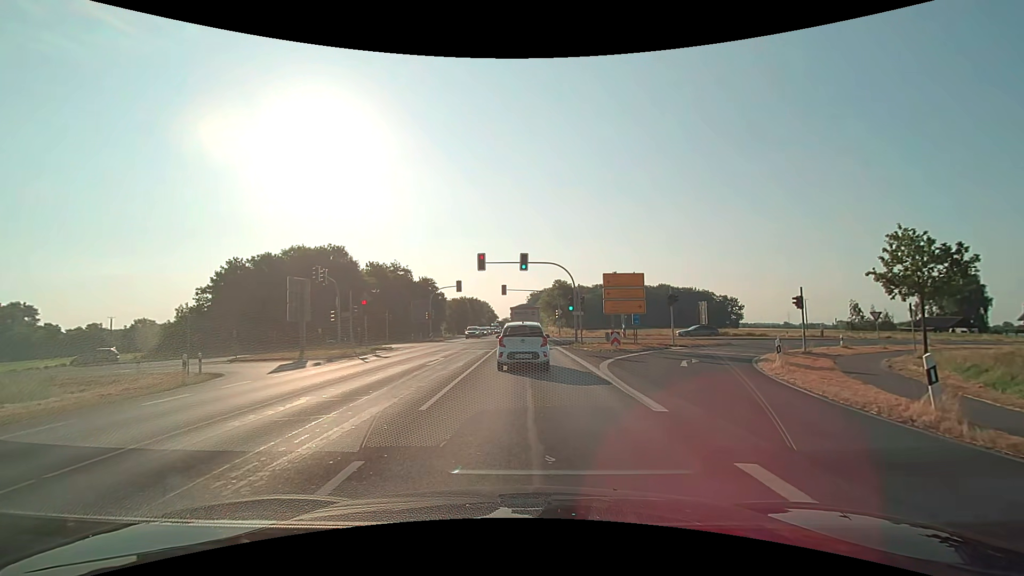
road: primary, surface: asphalt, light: Day
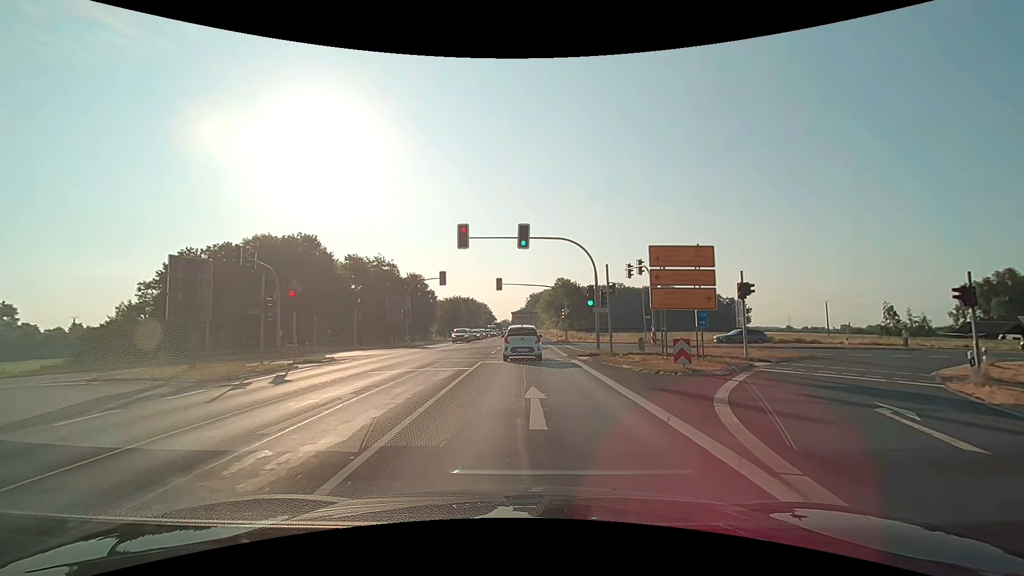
(+0.1, +11.8) m; +1°
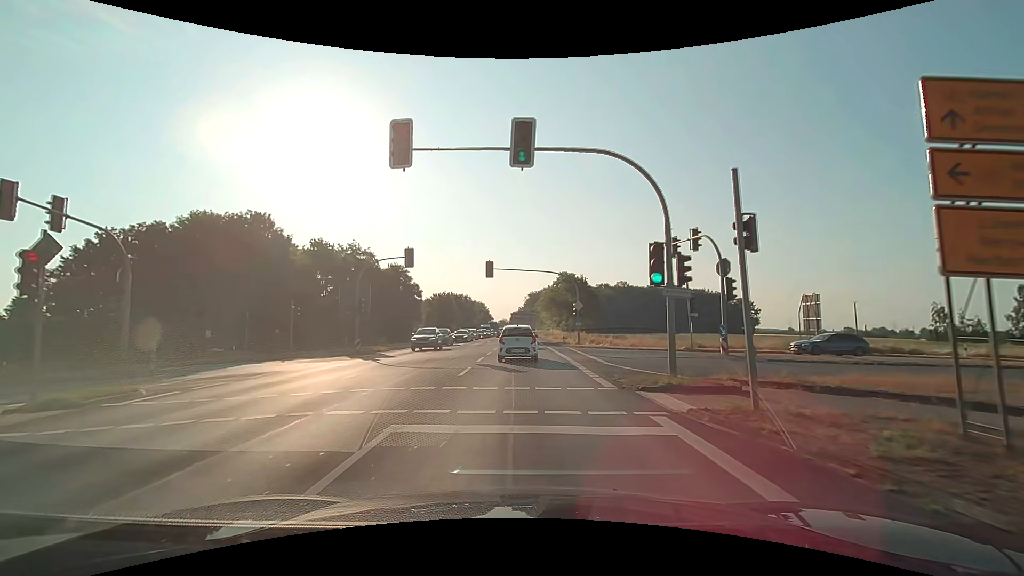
(0.0, +13.8) m; 0°
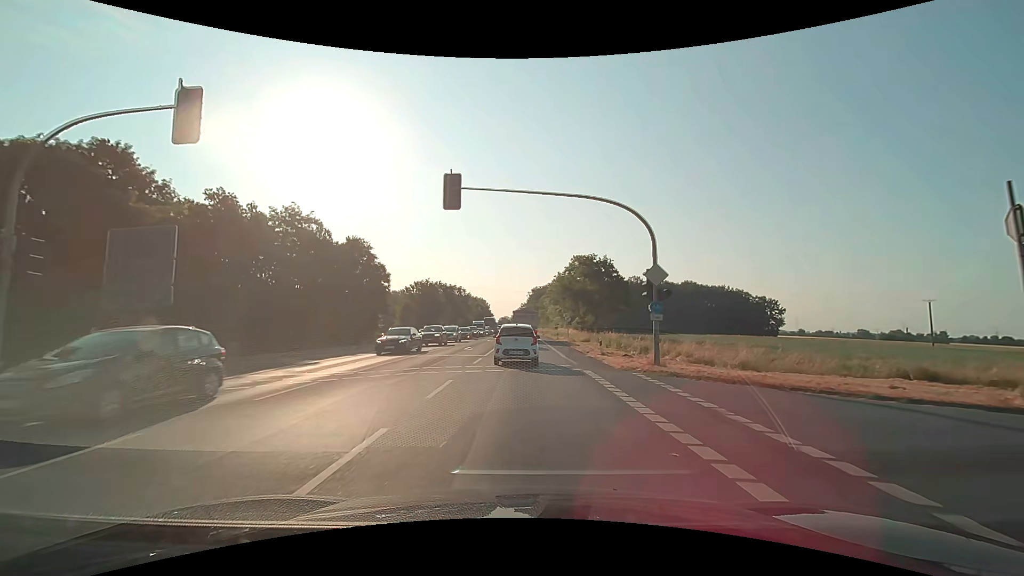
(0.0, +23.2) m; 0°
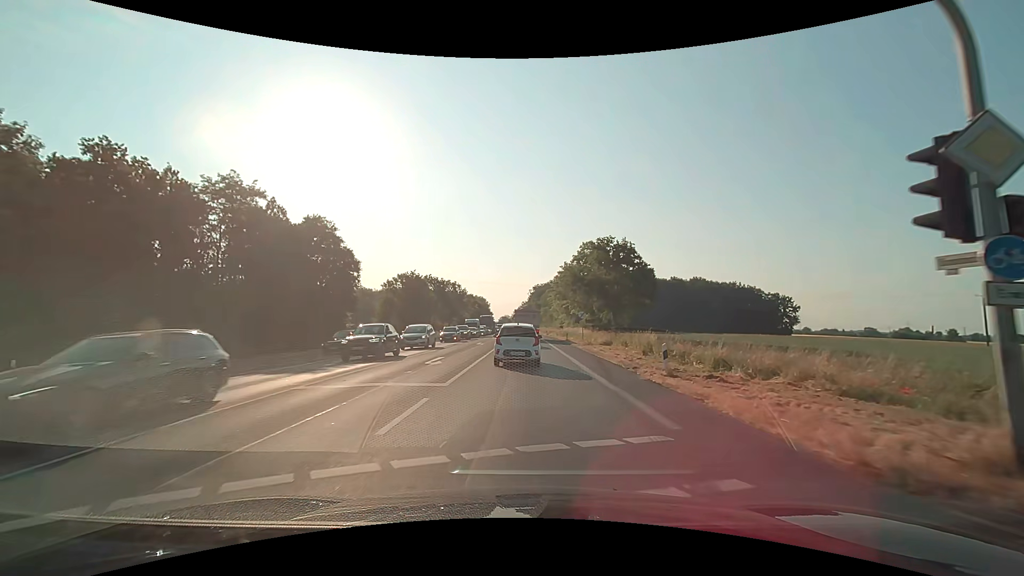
(0.0, +12.5) m; 0°
(0, +10) (0, +20) (0, +30) (0, +40) (0, +50) (0, +60) (0, +70) (0, +80) (0, +90) (0, +100) m
